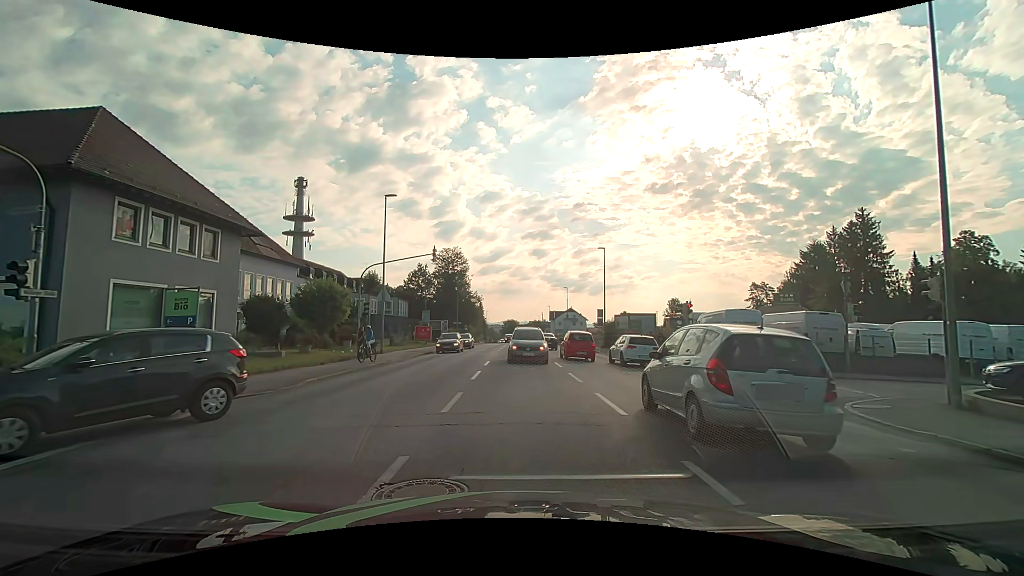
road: tertiary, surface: asphalt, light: Day
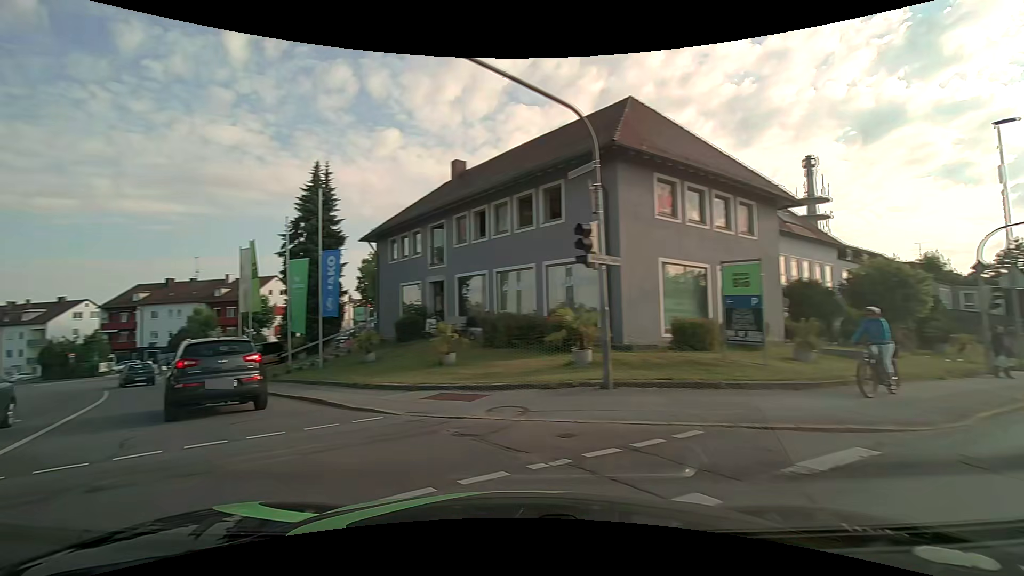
(-2.2, +5.3) m; -51°
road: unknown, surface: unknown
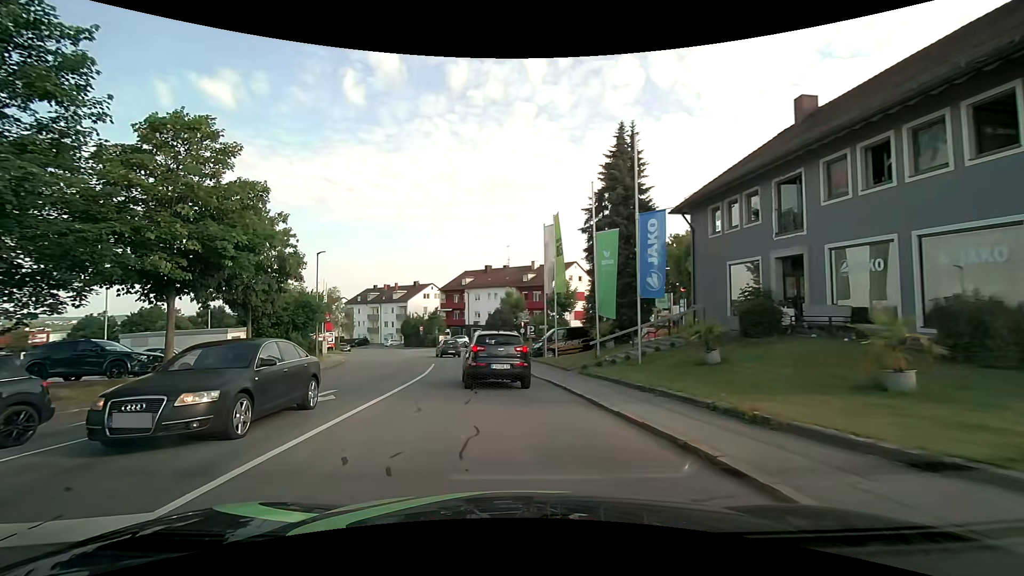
(-2.2, +5.8) m; -34°
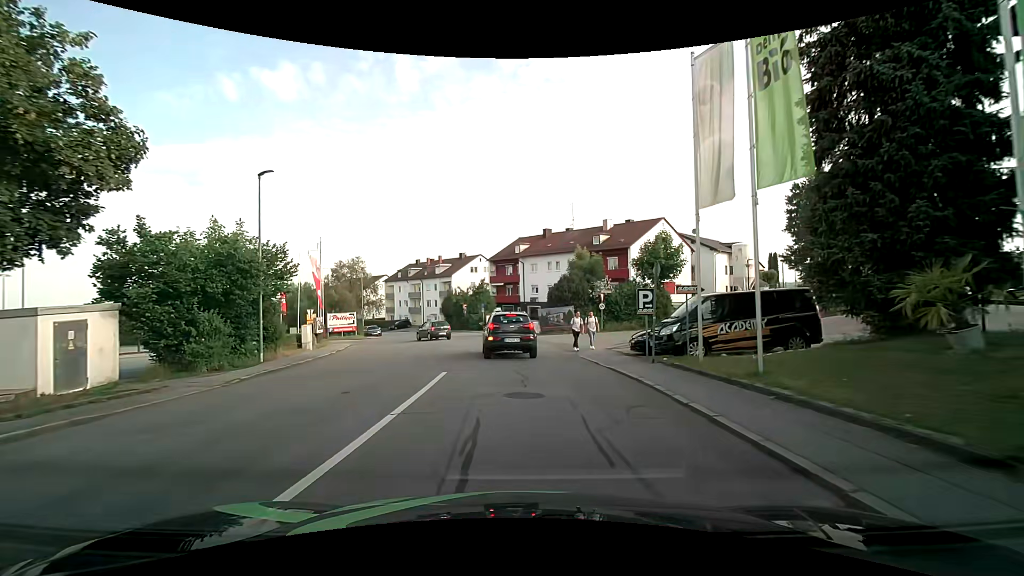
(-1.3, +16.6) m; -6°
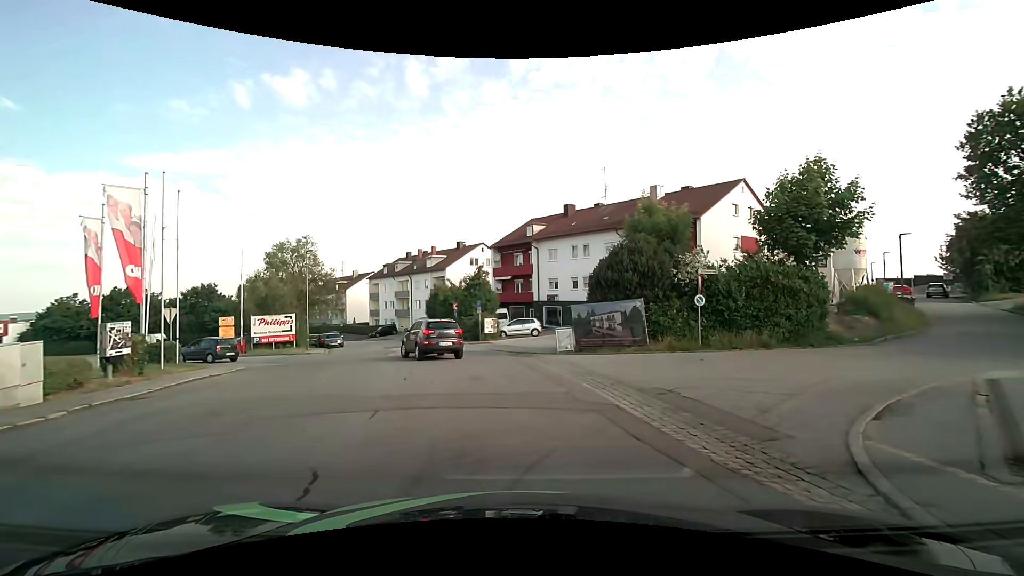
(-0.3, +17.5) m; -2°
